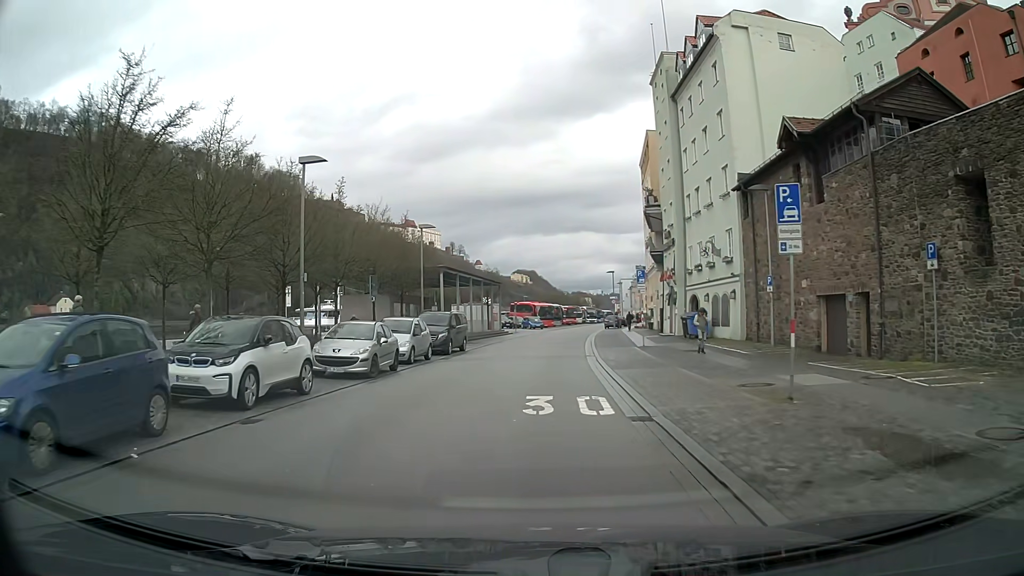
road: residential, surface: asphalt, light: Day
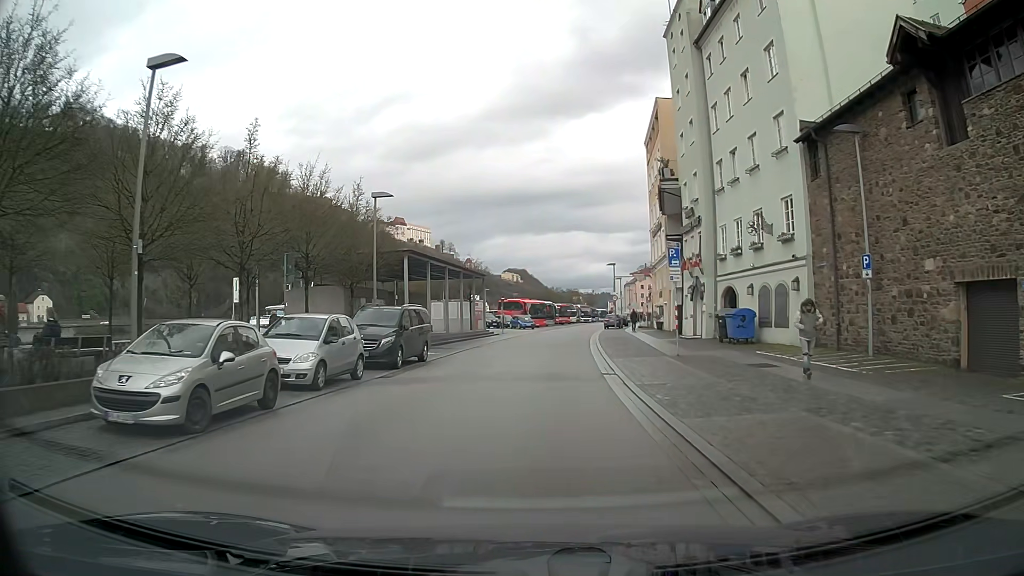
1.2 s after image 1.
(+0.1, +9.3) m; +1°
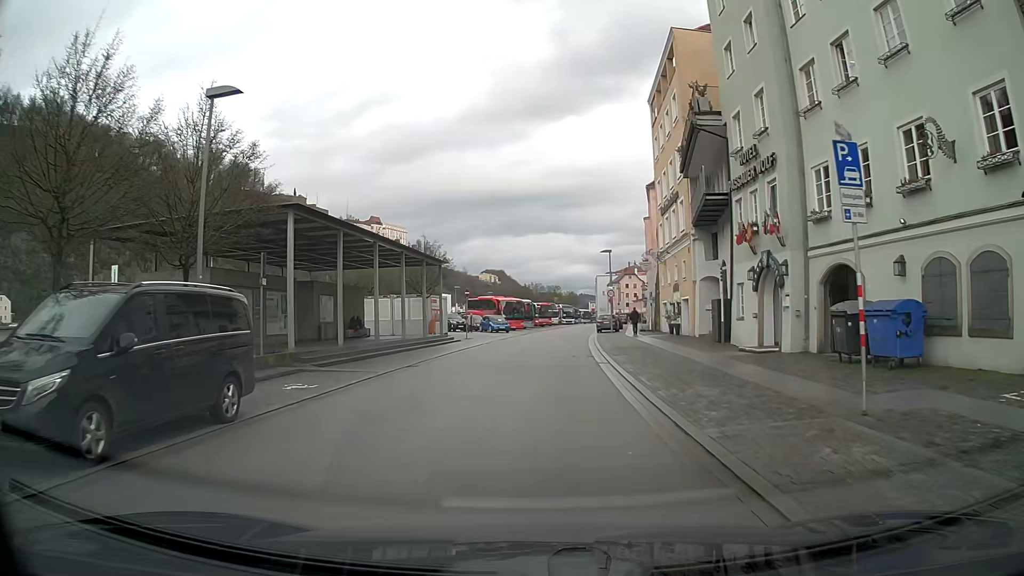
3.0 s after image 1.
(+0.2, +14.0) m; +2°
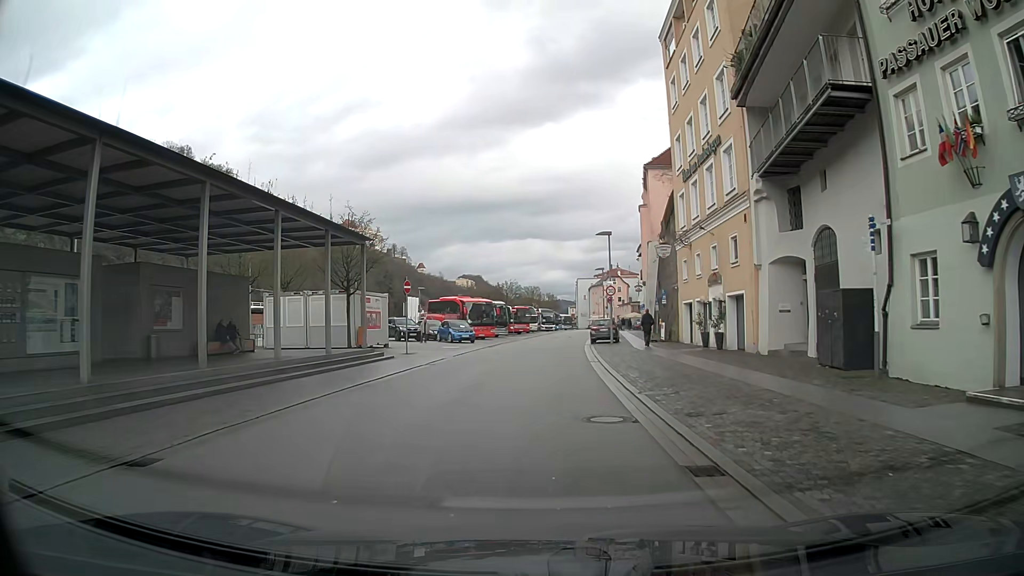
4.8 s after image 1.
(+0.2, +14.0) m; +2°
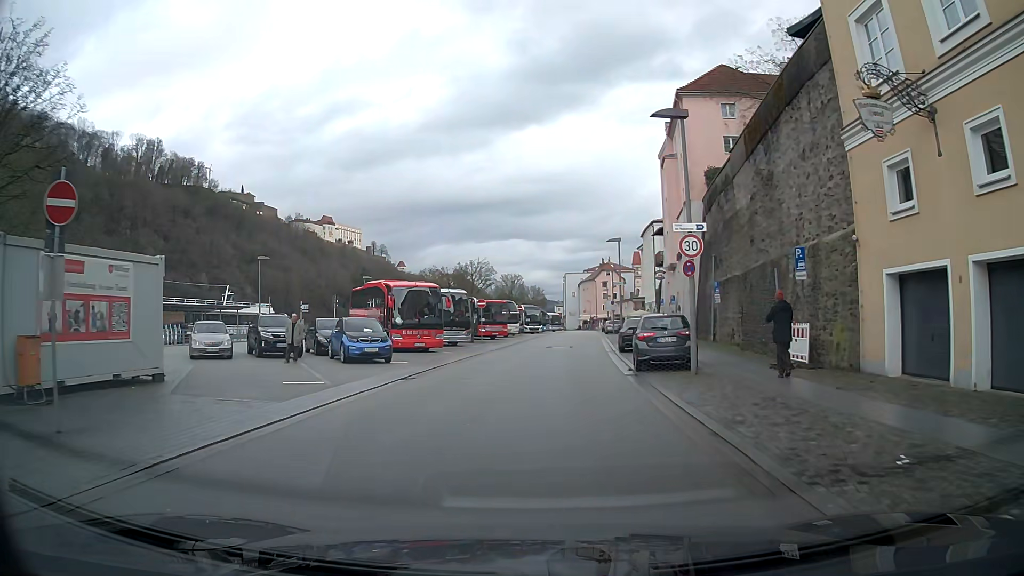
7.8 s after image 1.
(+0.3, +23.2) m; +1°
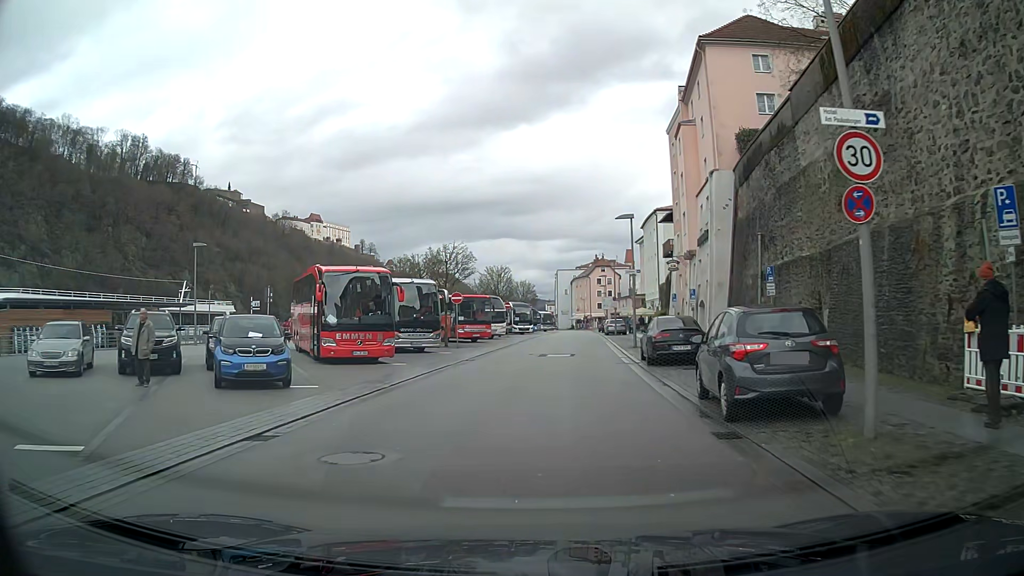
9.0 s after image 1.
(+0.1, +9.2) m; +2°
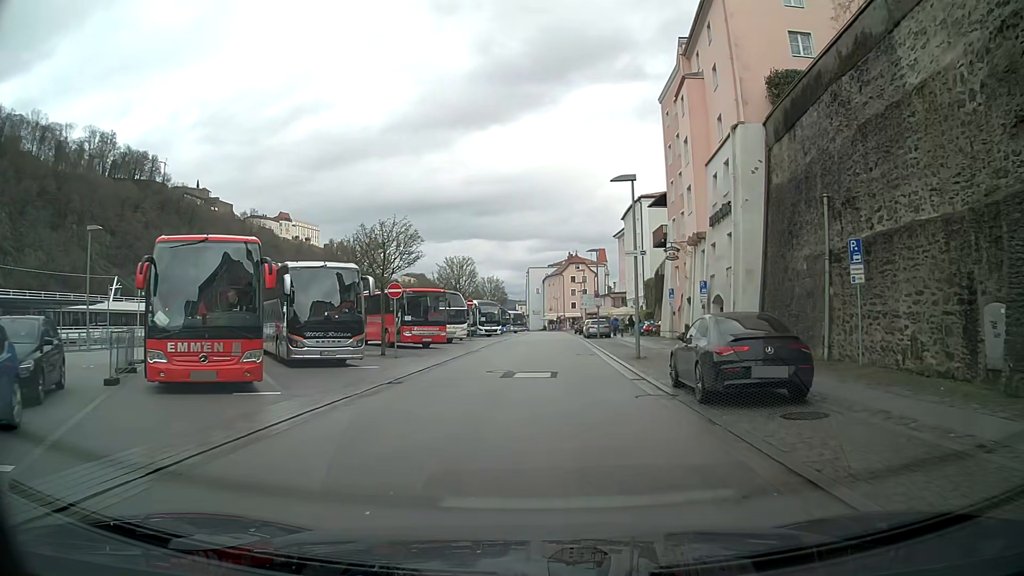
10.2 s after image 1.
(+0.2, +9.2) m; +2°
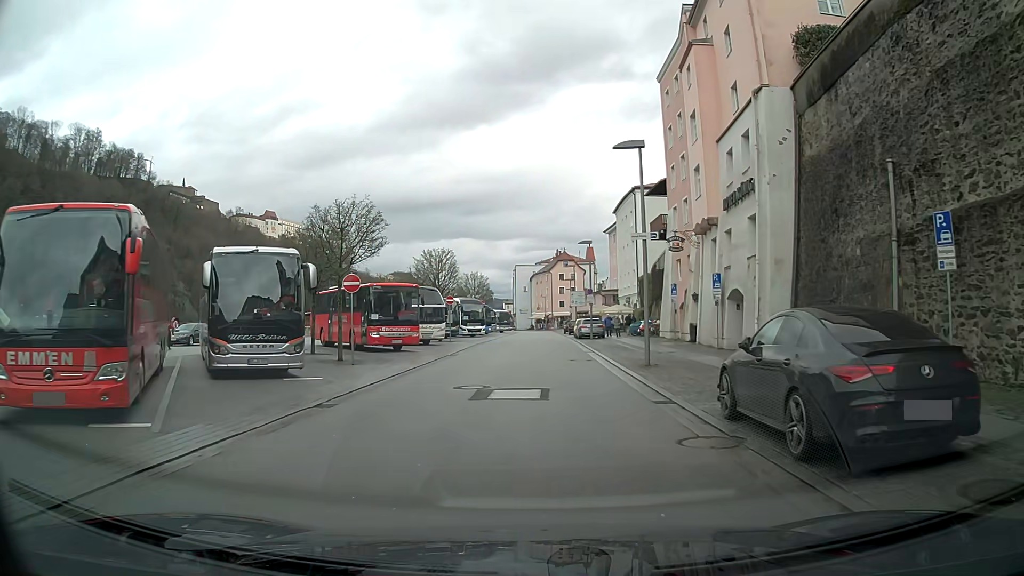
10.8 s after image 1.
(0.0, +4.6) m; +1°
(0, +10) (0, +20) (+1, +30) (+1, +40) (+1, +50) (+1, +60) (+1, +70) (+1, +80) (+1, +90) (+1, +100) m
